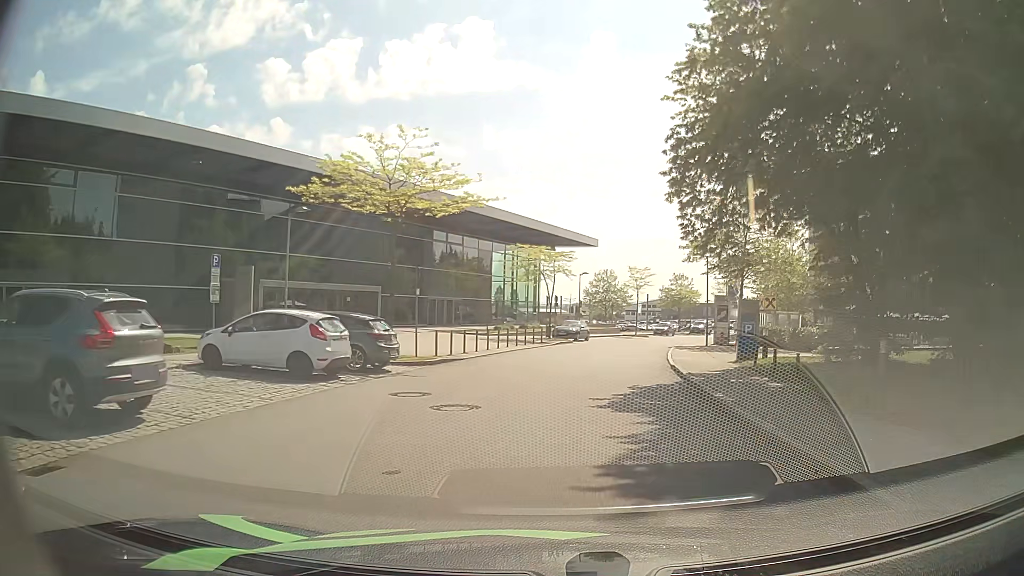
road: residential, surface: asphalt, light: Day
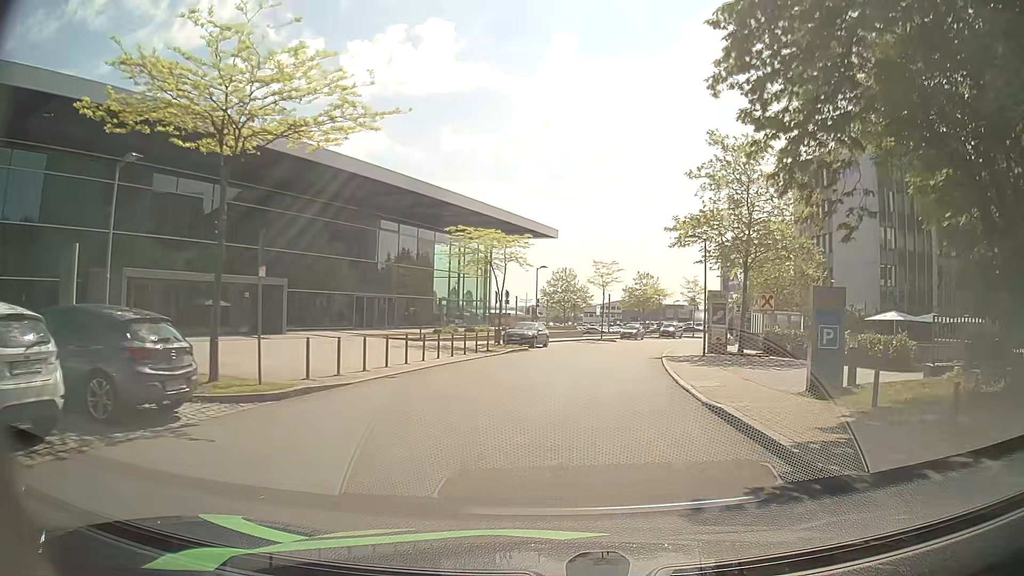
(+0.3, +9.0) m; +3°
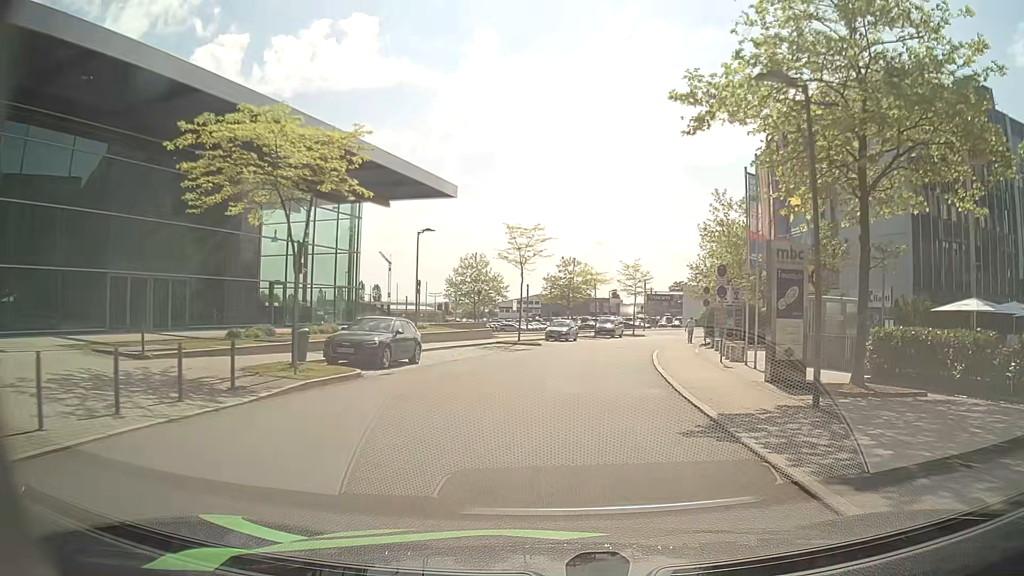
(+1.5, +19.1) m; +7°
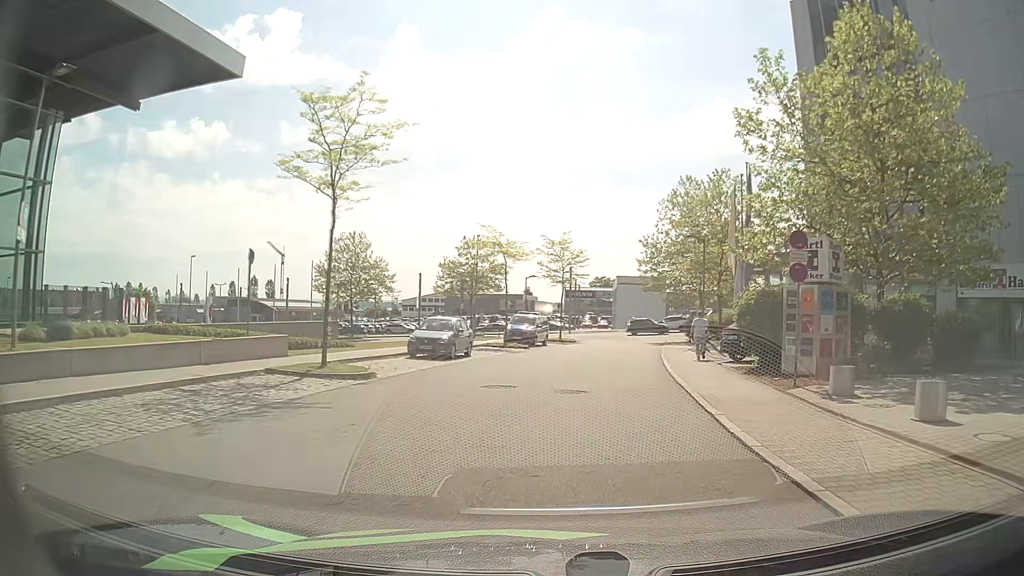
(+1.5, +23.0) m; +8°
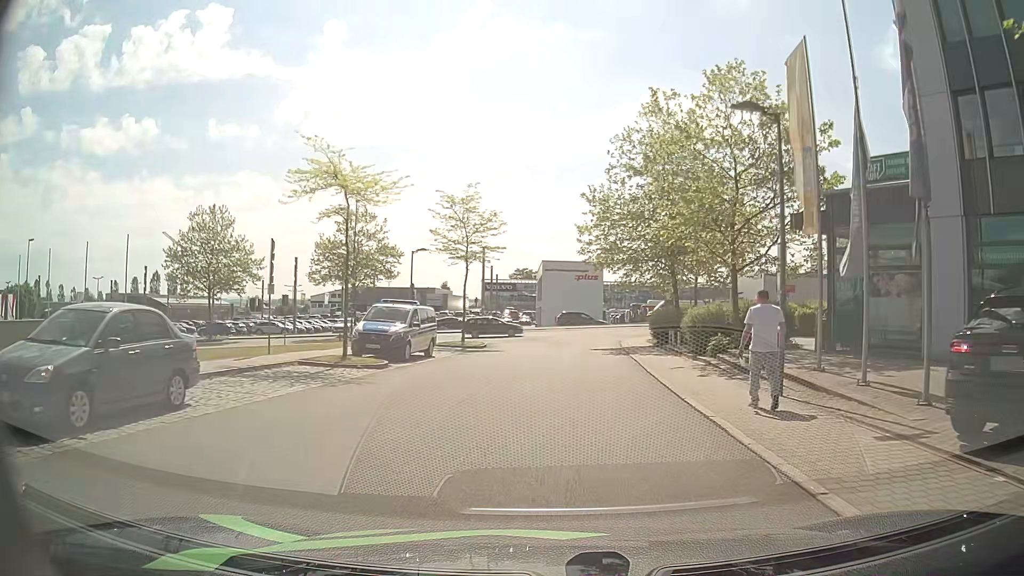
(+1.1, +17.6) m; +7°
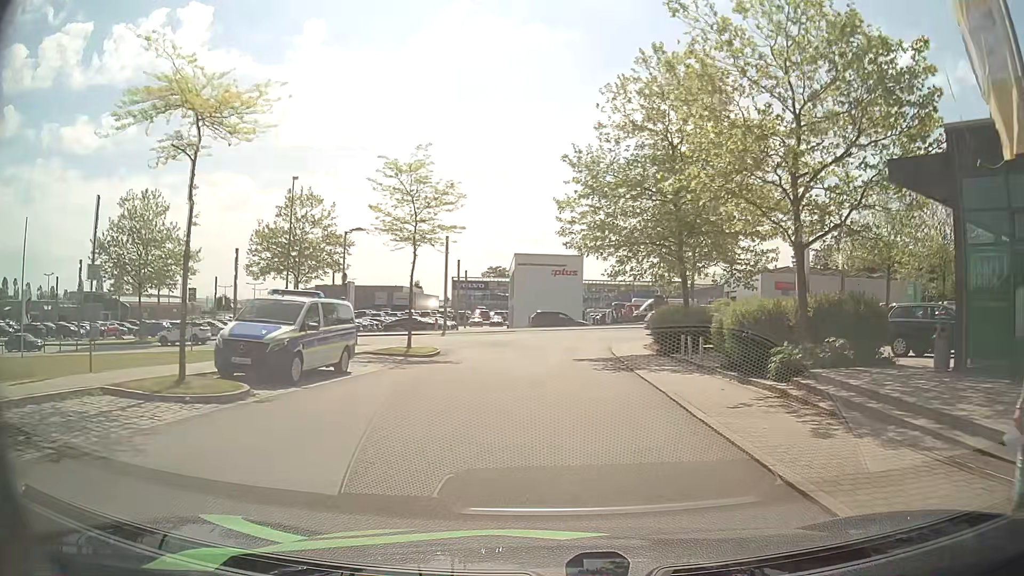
(0.0, +8.2) m; +2°
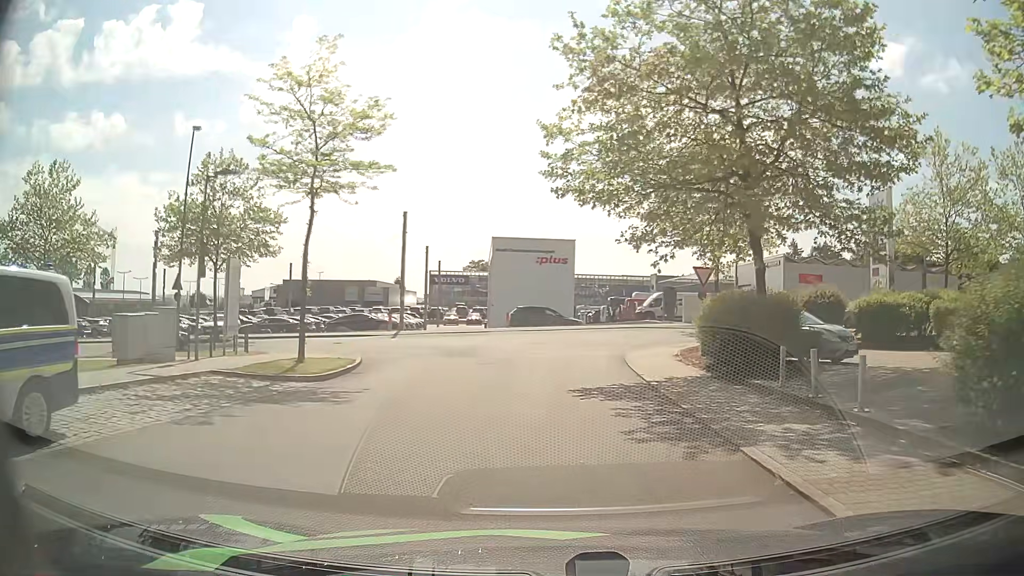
(+0.1, +11.2) m; +1°
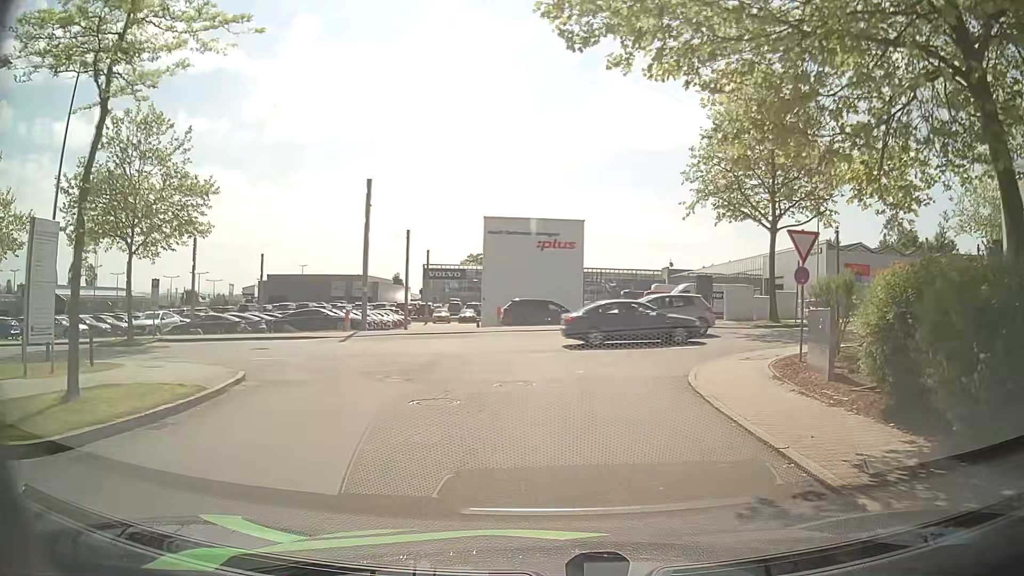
(+0.1, +9.3) m; 0°
(0, +10) (0, +20) (-8, +25) (-18, +25) (-28, +24) (-38, +22) (-47, +23) (-57, +23) (-67, +22) (-77, +22) m
